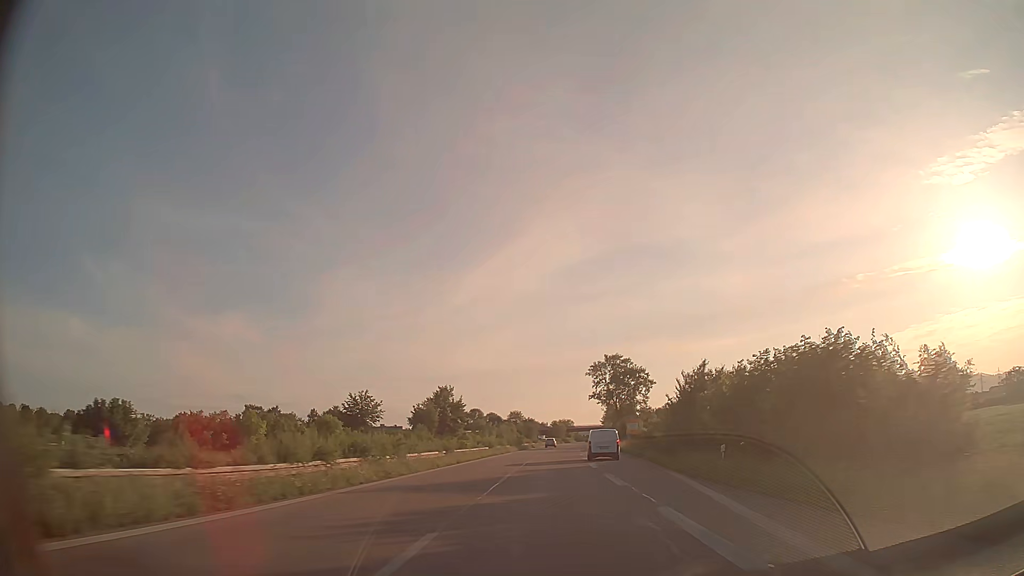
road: trunk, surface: asphalt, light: Day
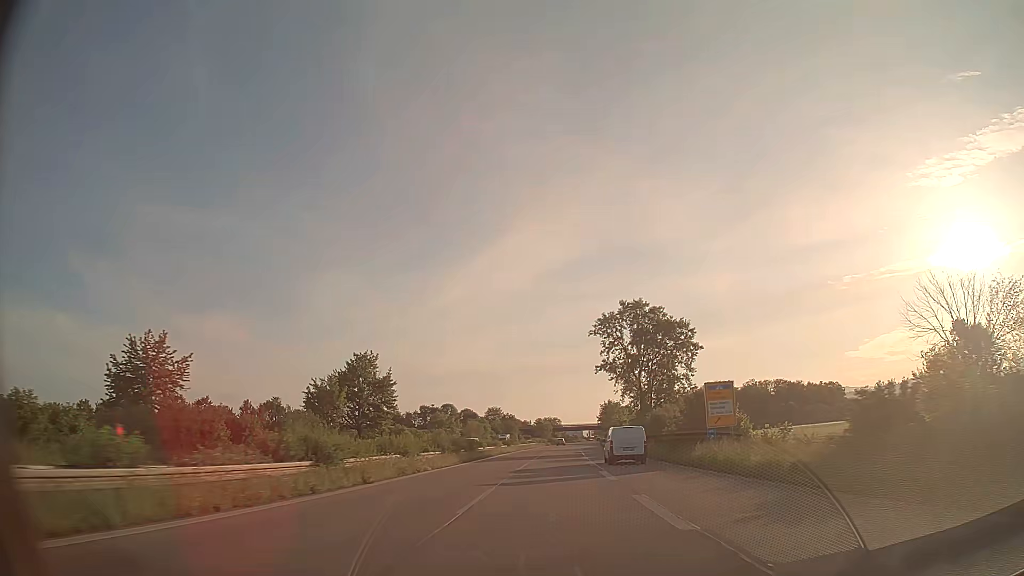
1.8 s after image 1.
(+0.5, +45.7) m; +1°
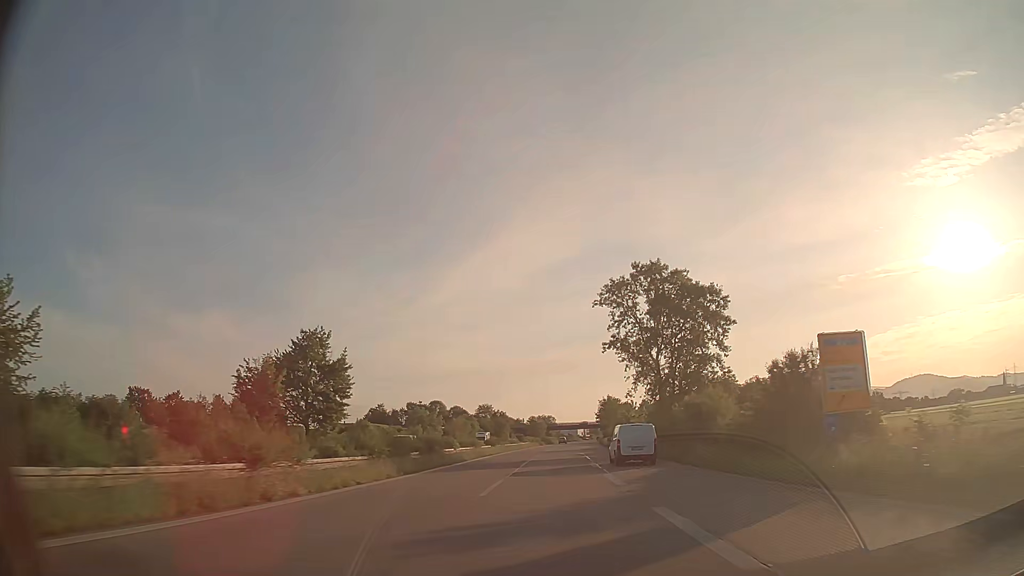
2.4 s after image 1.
(0.0, +15.3) m; 0°
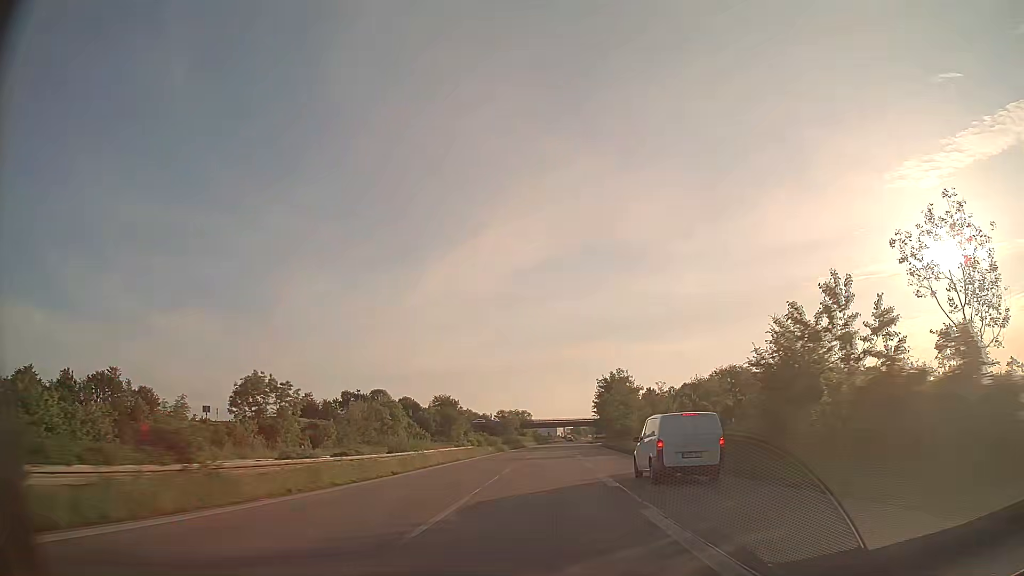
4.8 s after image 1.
(+1.1, +61.0) m; +2°
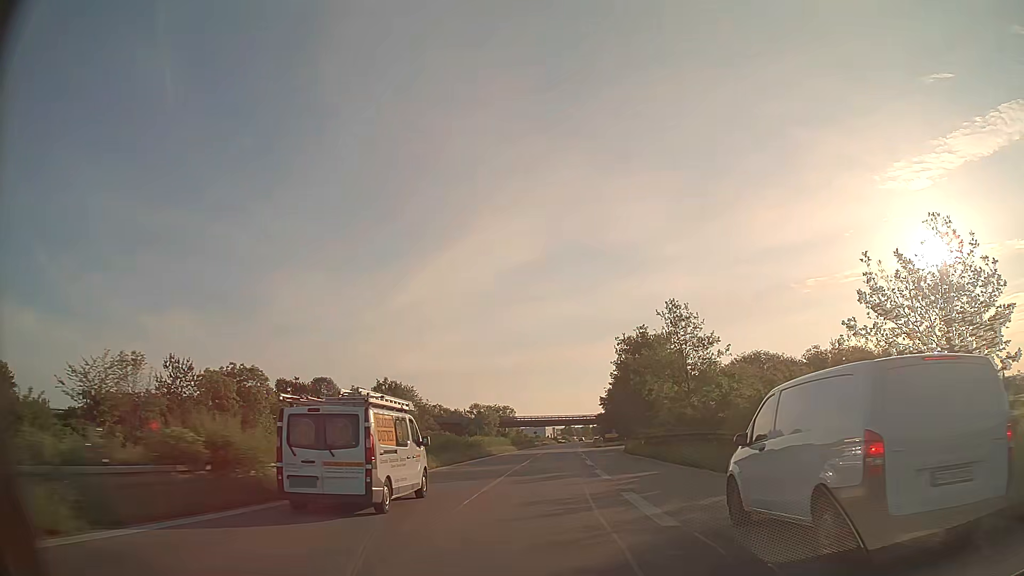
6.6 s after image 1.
(+0.4, +45.5) m; +1°
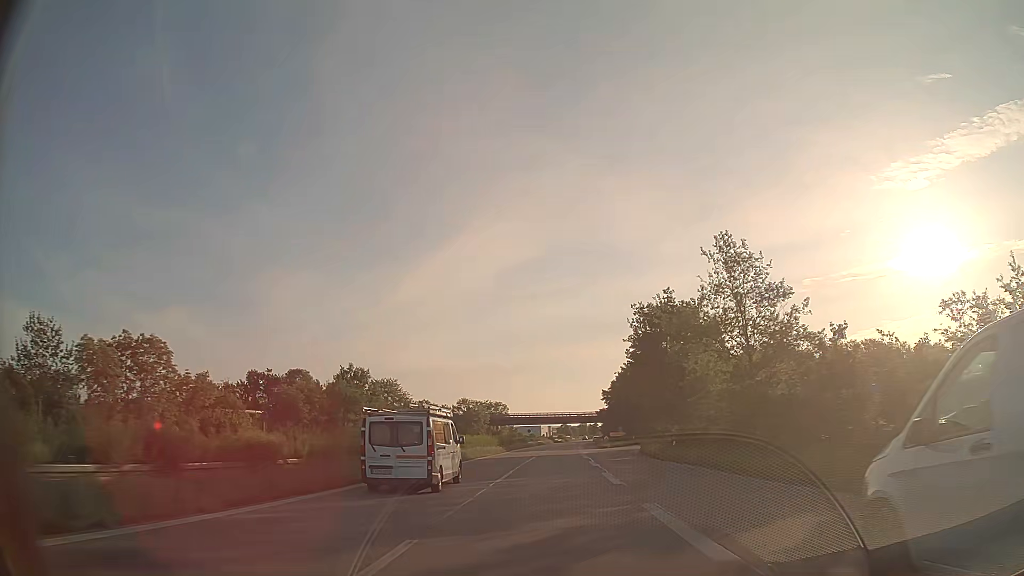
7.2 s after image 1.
(0.0, +15.1) m; 0°
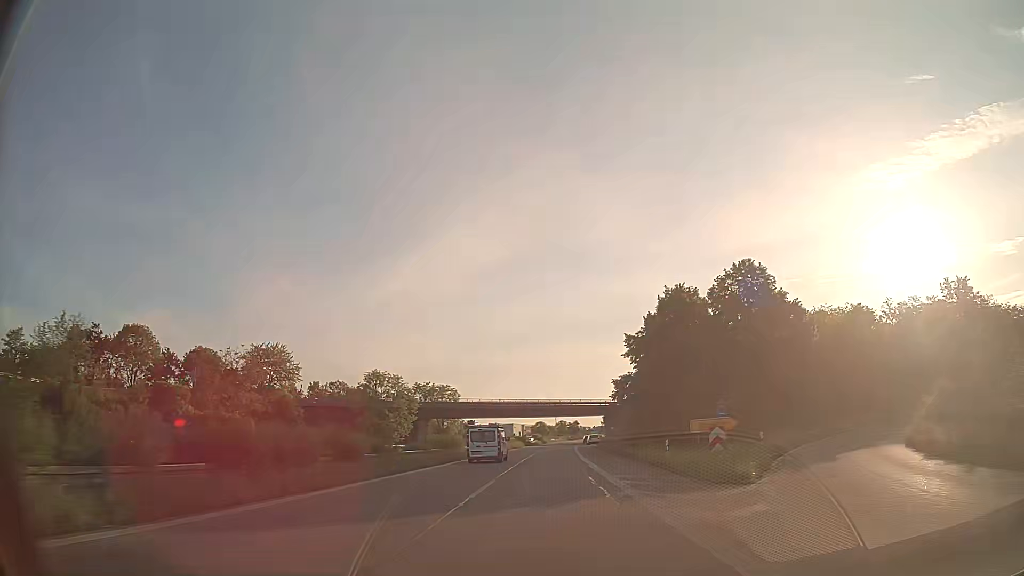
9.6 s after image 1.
(+1.1, +60.1) m; +2°
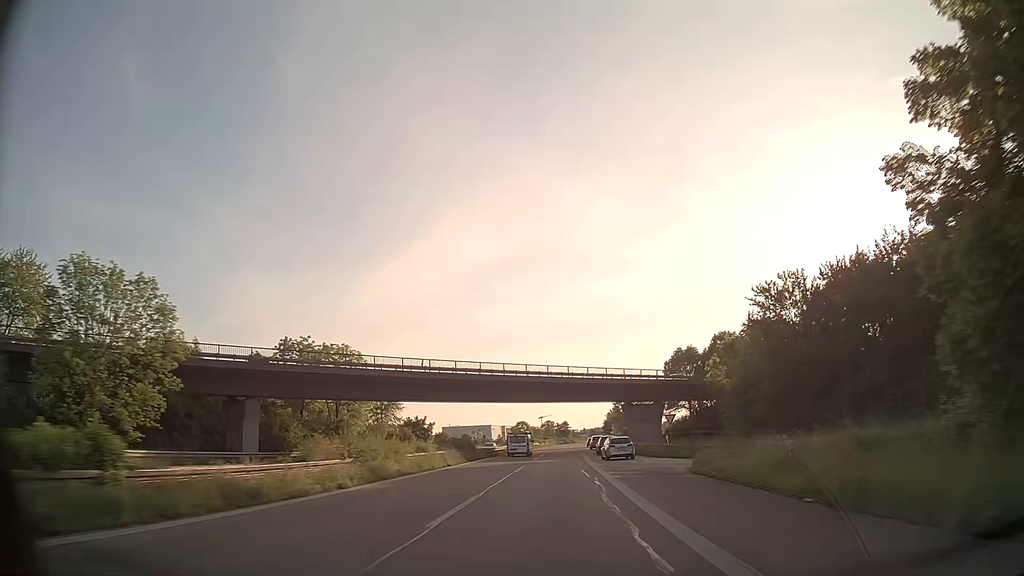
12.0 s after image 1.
(+0.8, +59.4) m; +1°
(0, +10) (0, +20) (0, +30) (0, +40) (0, +50) (+1, +60) (+1, +70) (+1, +80) (+1, +90) (+1, +100) m
